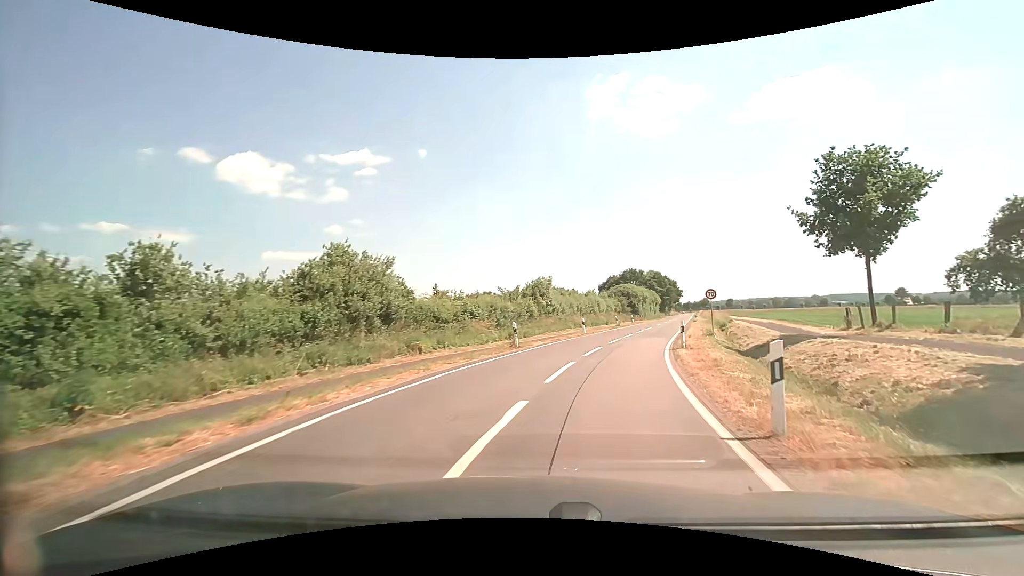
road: secondary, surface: asphalt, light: Day
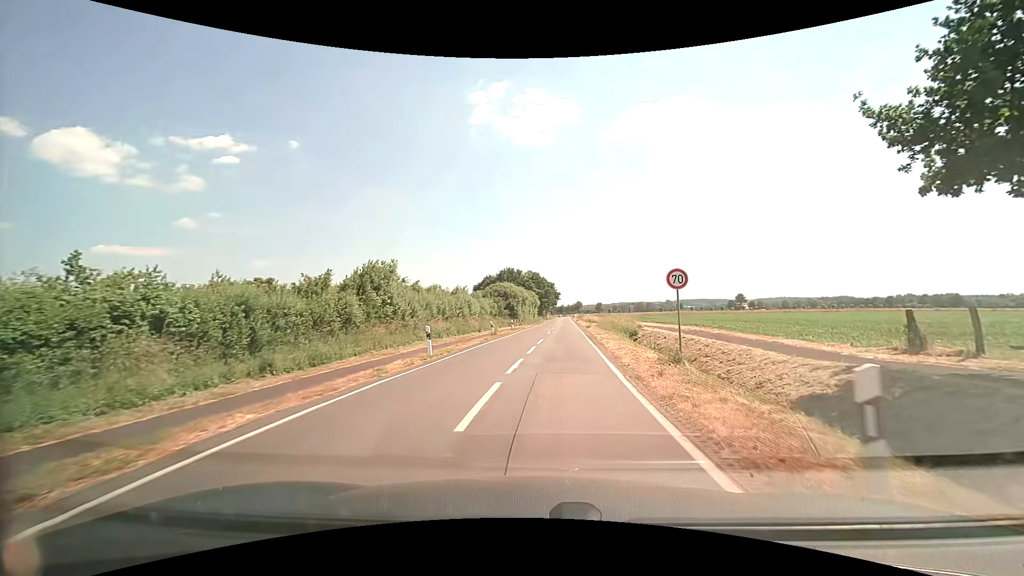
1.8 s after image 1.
(+2.3, +16.4) m; +14°
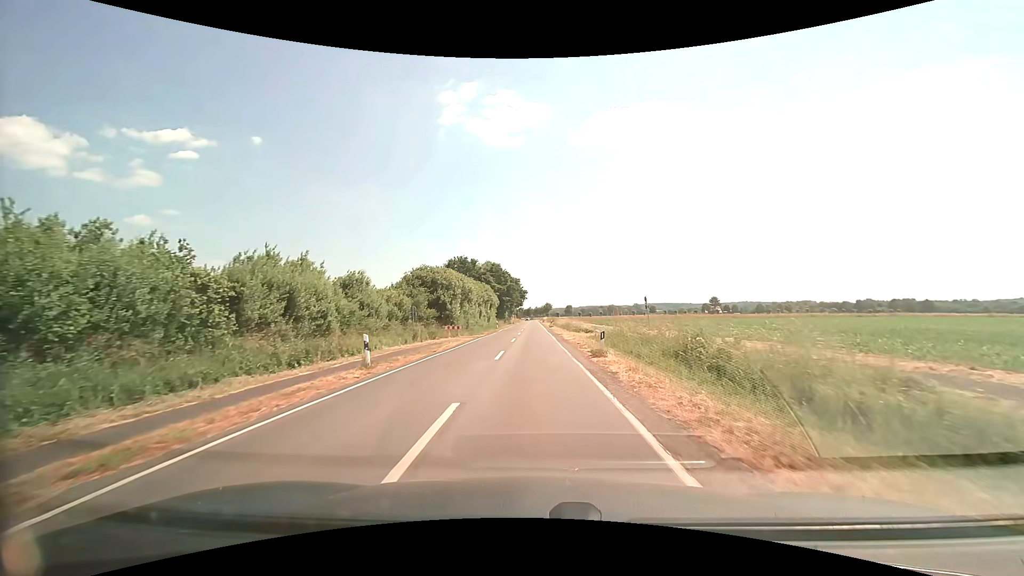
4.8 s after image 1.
(+1.9, +32.0) m; +4°
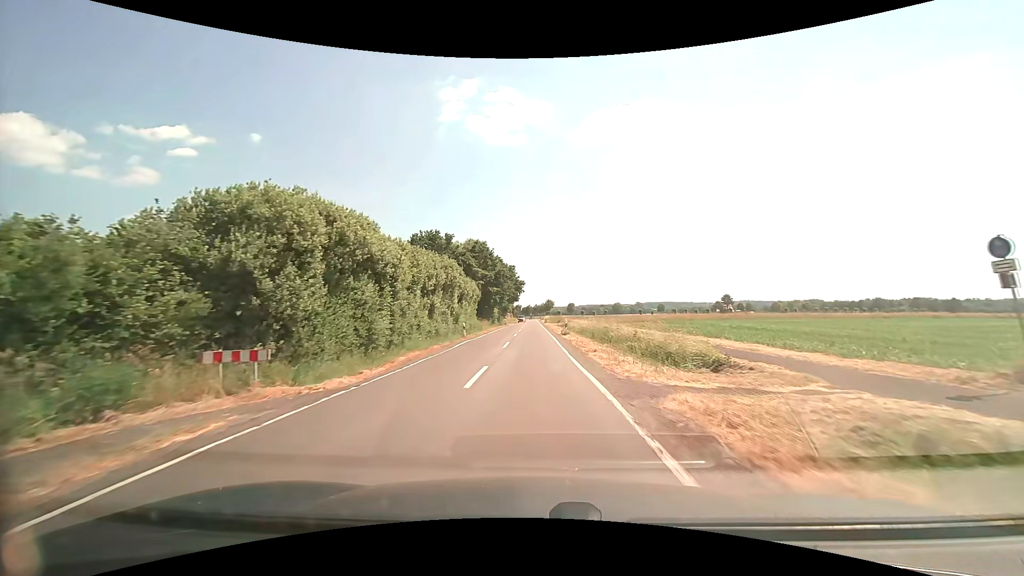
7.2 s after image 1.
(-0.1, +31.0) m; 0°
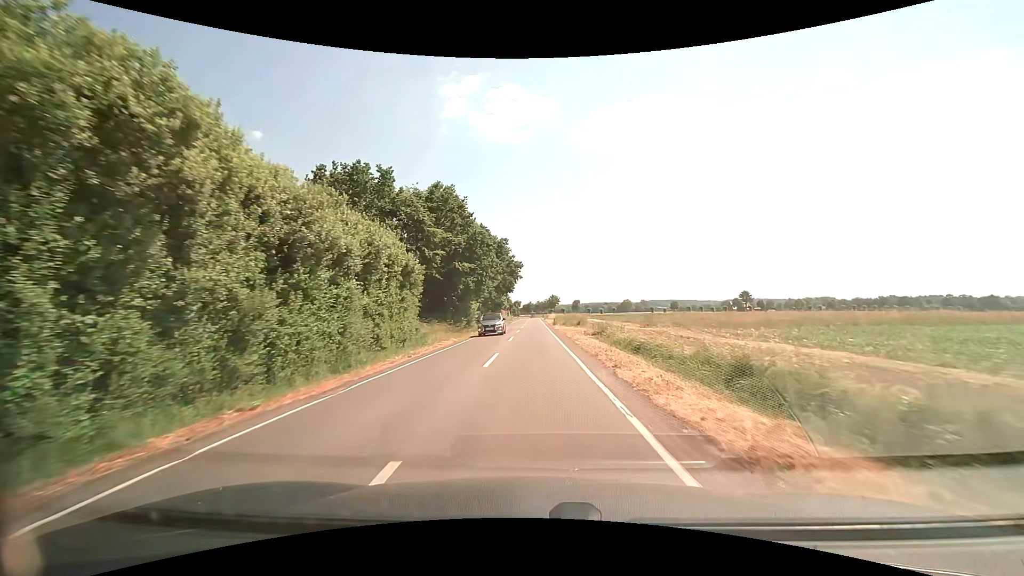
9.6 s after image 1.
(-0.1, +32.9) m; 0°
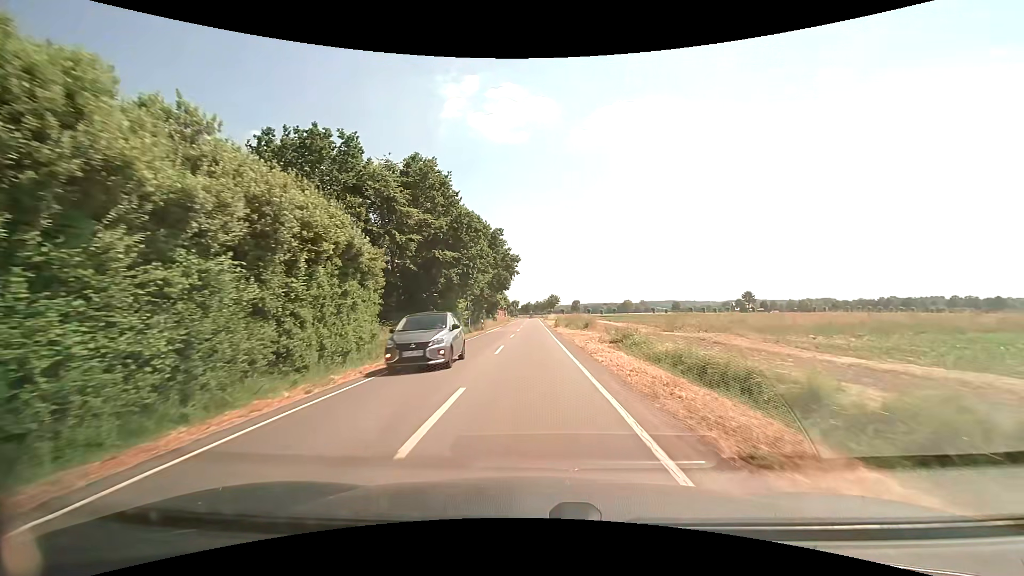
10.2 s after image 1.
(0.0, +7.9) m; 0°
